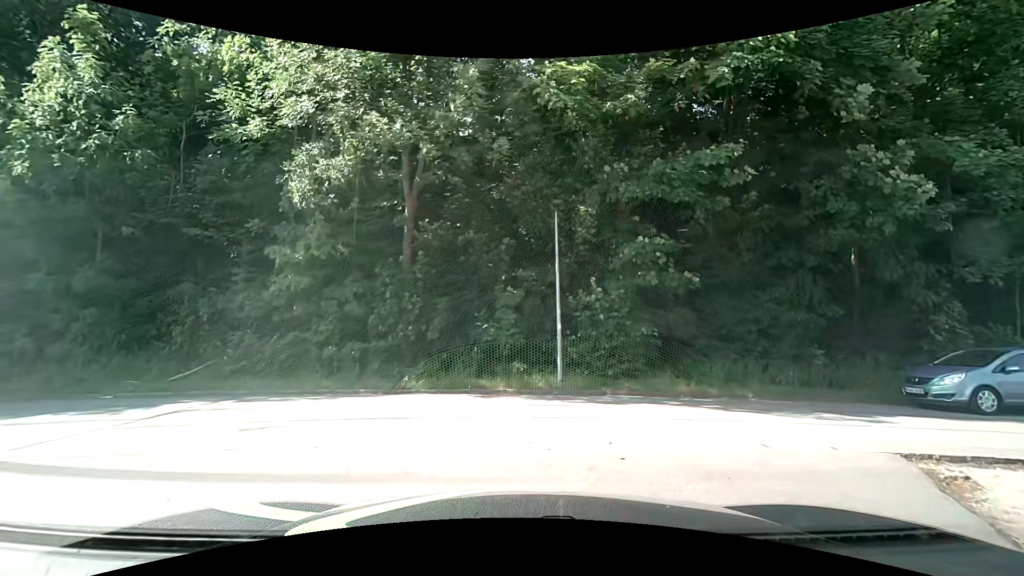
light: Day
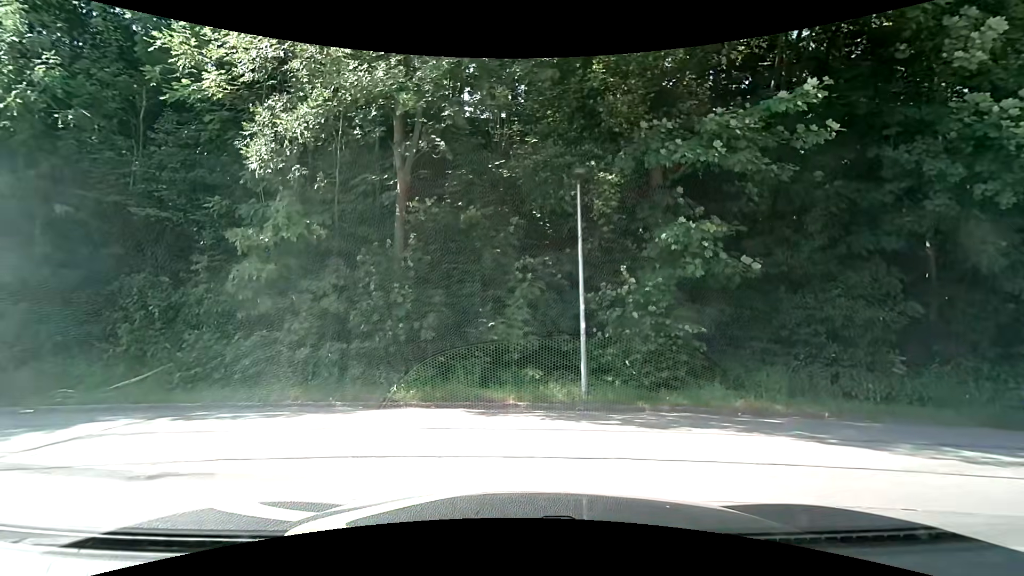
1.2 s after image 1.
(-0.1, +2.4) m; -3°
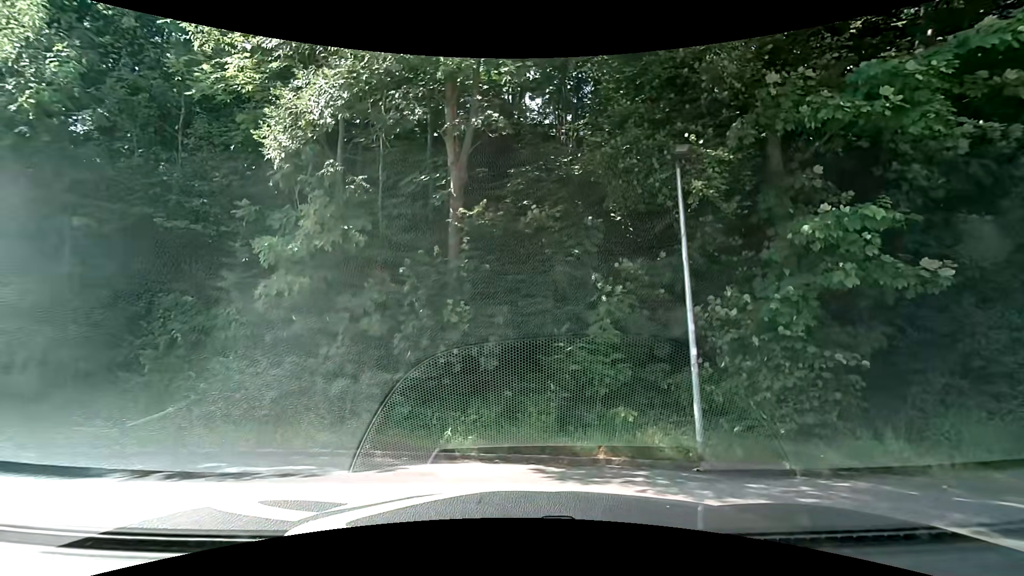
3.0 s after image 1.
(0.0, +2.4) m; -10°
